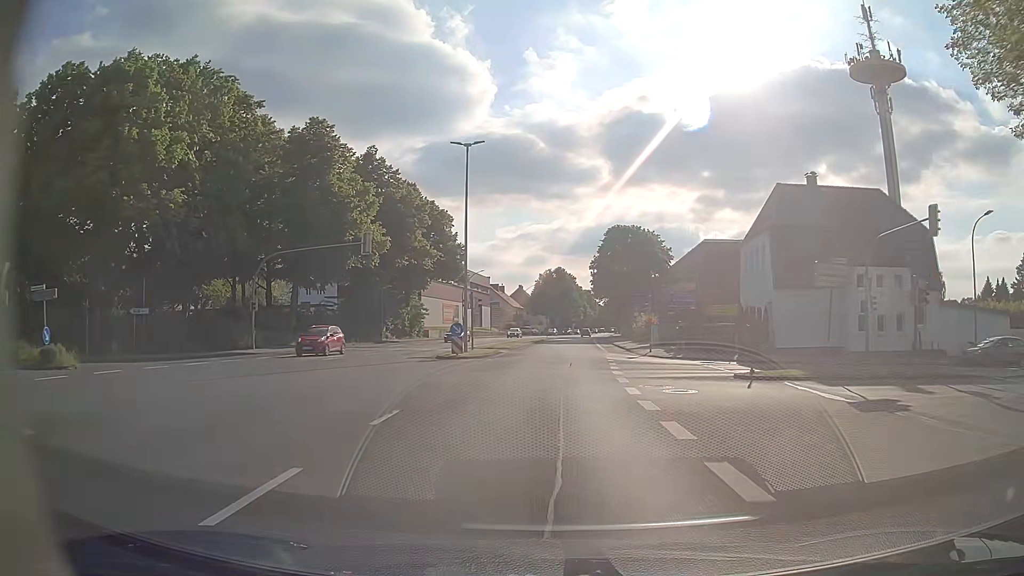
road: primary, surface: asphalt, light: Day
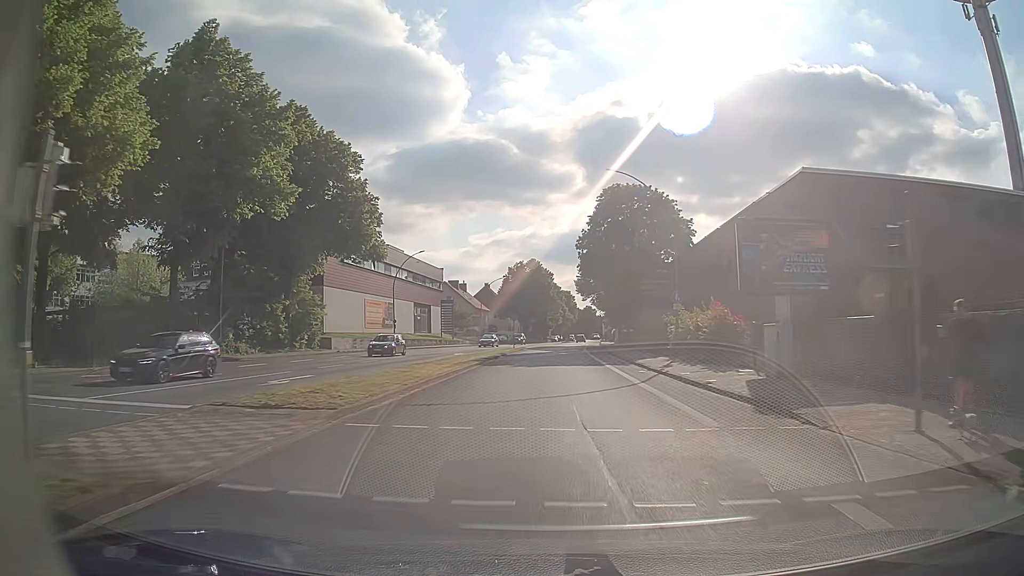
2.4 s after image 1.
(+0.5, +31.7) m; +2°
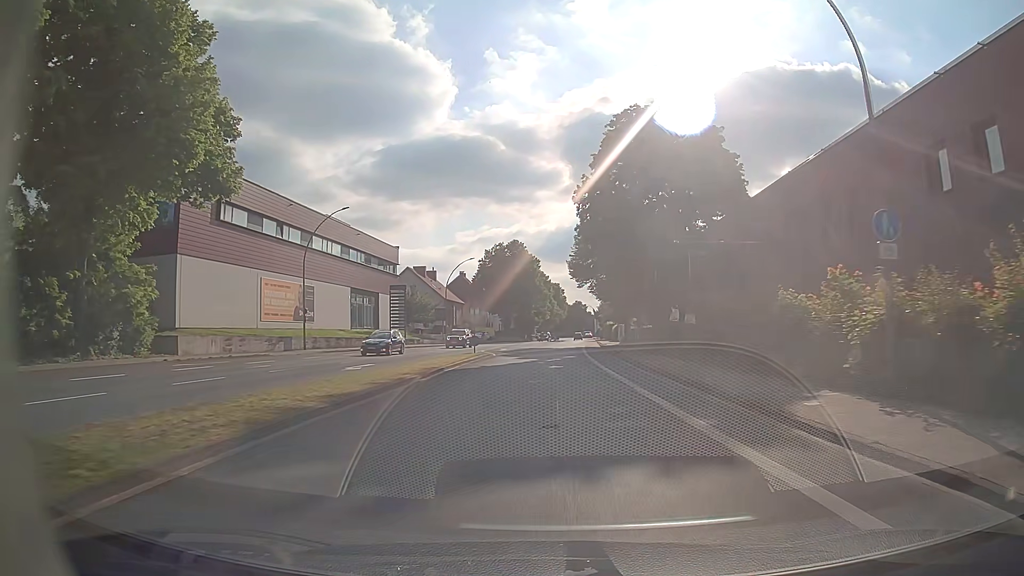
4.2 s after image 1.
(+0.2, +23.7) m; +1°
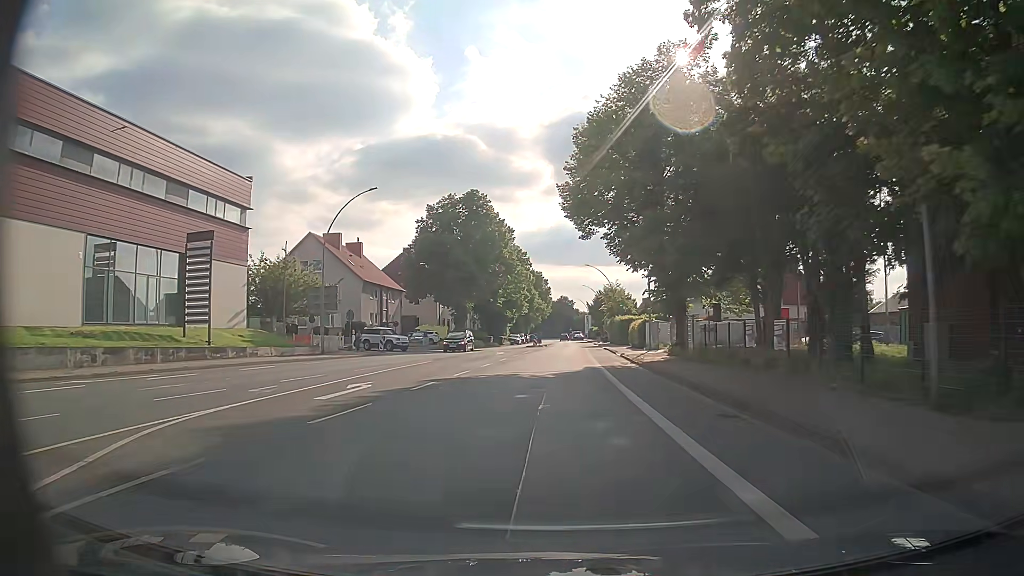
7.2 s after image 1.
(+0.6, +39.6) m; +2°
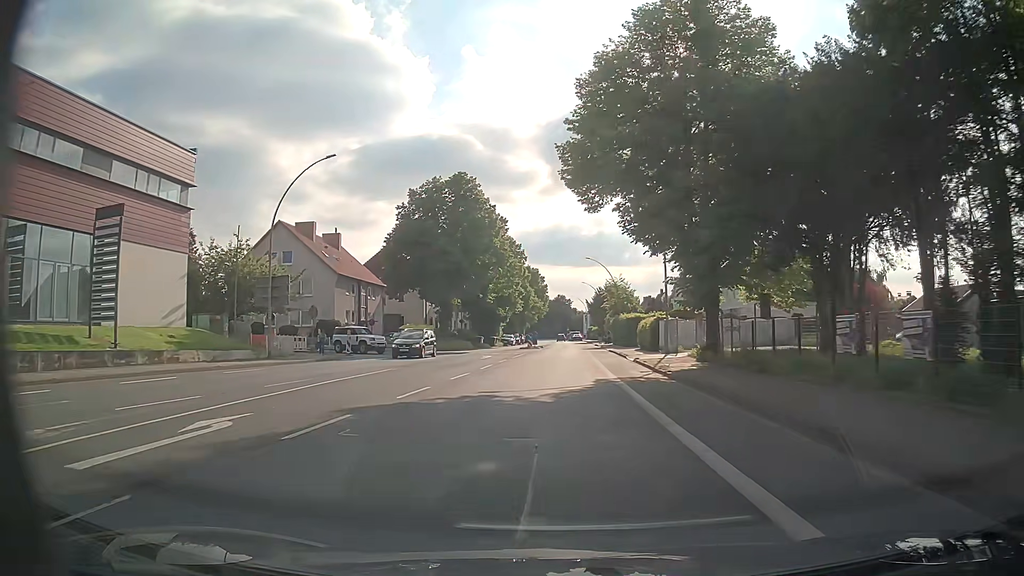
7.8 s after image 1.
(0.0, +7.9) m; 0°
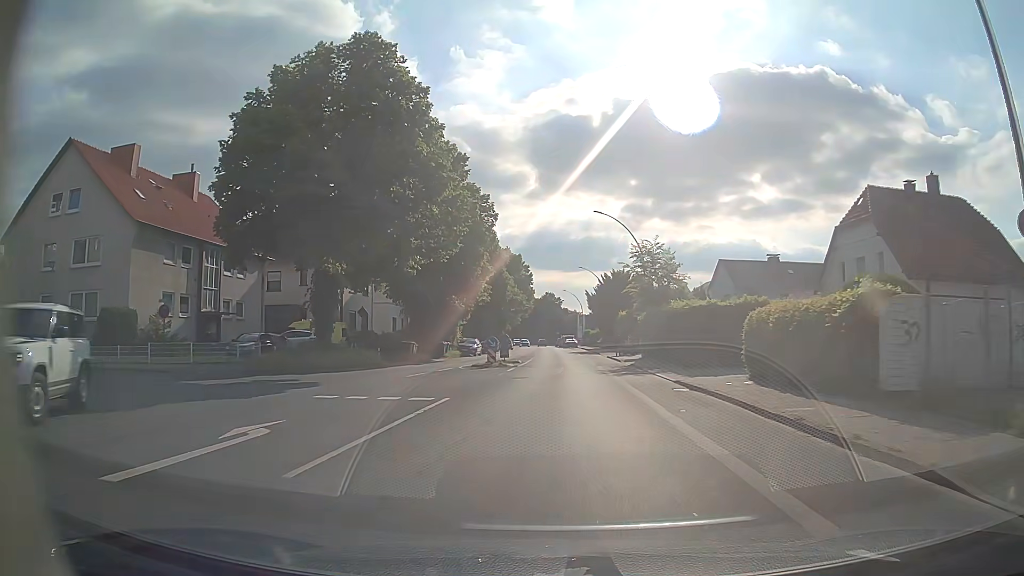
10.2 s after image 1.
(+0.4, +31.7) m; +1°
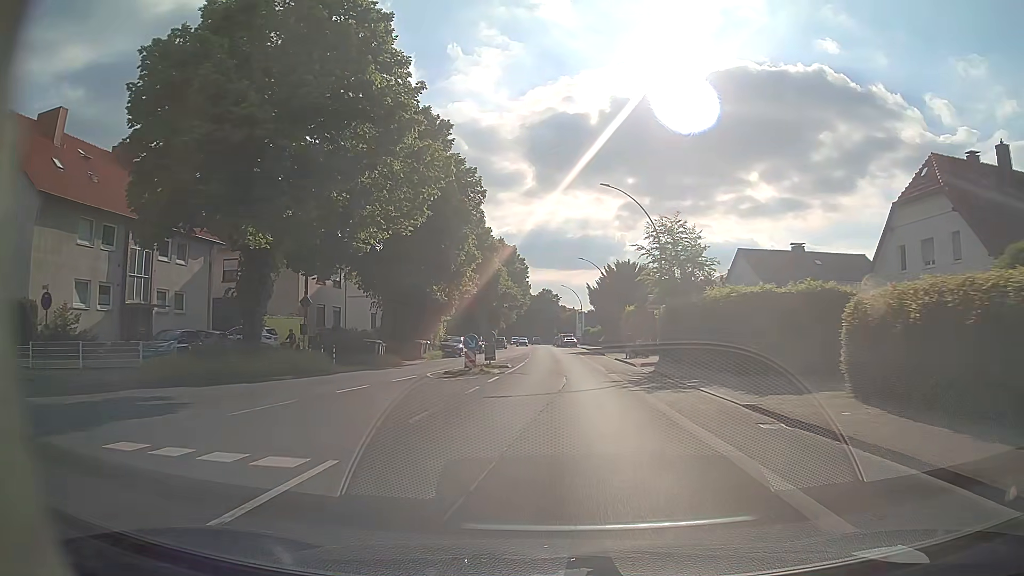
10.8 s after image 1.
(0.0, +7.9) m; 0°
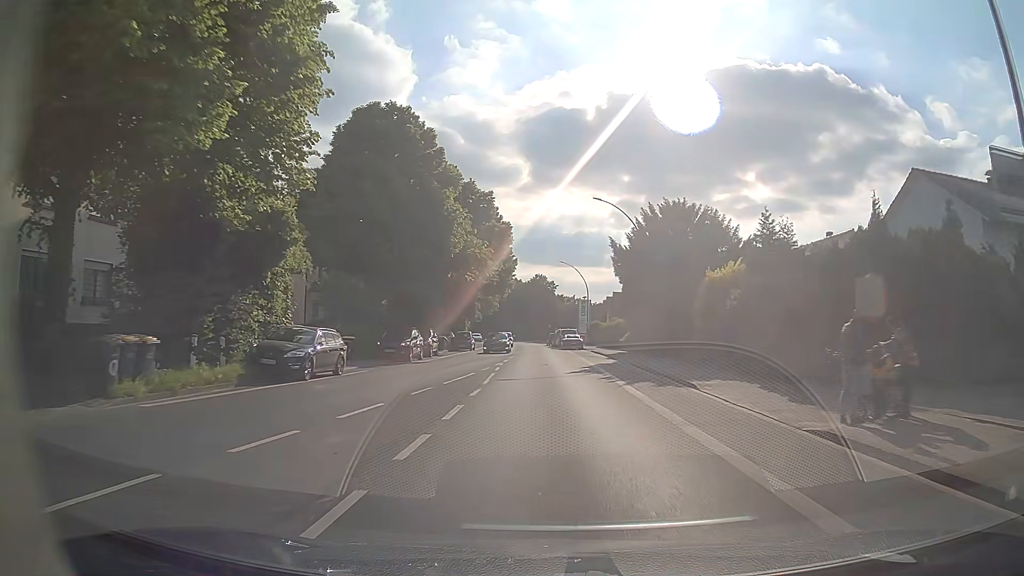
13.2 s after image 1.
(+0.2, +31.6) m; +1°
(0, +10) (0, +20) (0, +30) (0, +40) (0, +50) (-1, +60) (-1, +70) (-2, +80) (-2, +90) (-3, +100) m
